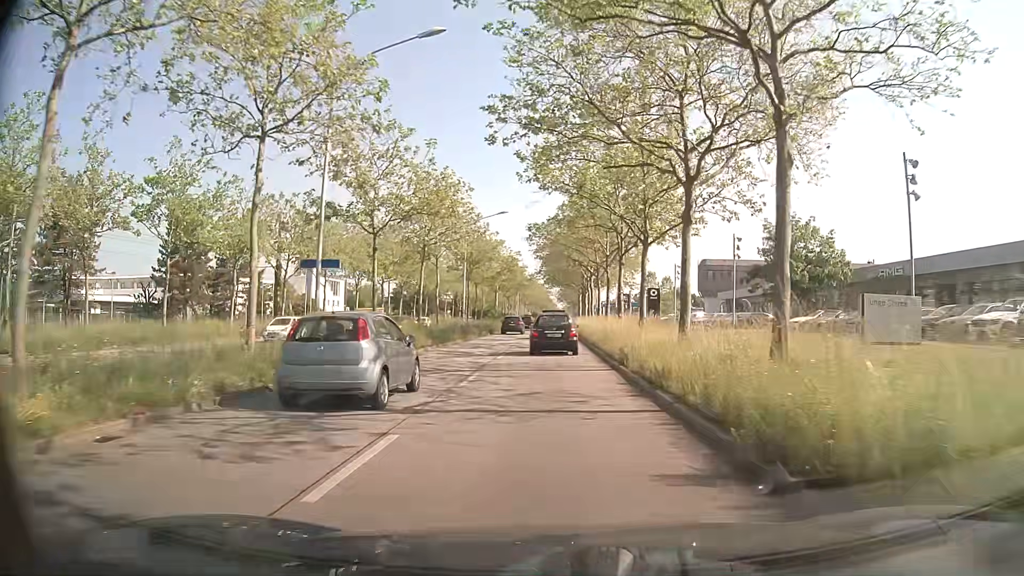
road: primary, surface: asphalt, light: Day
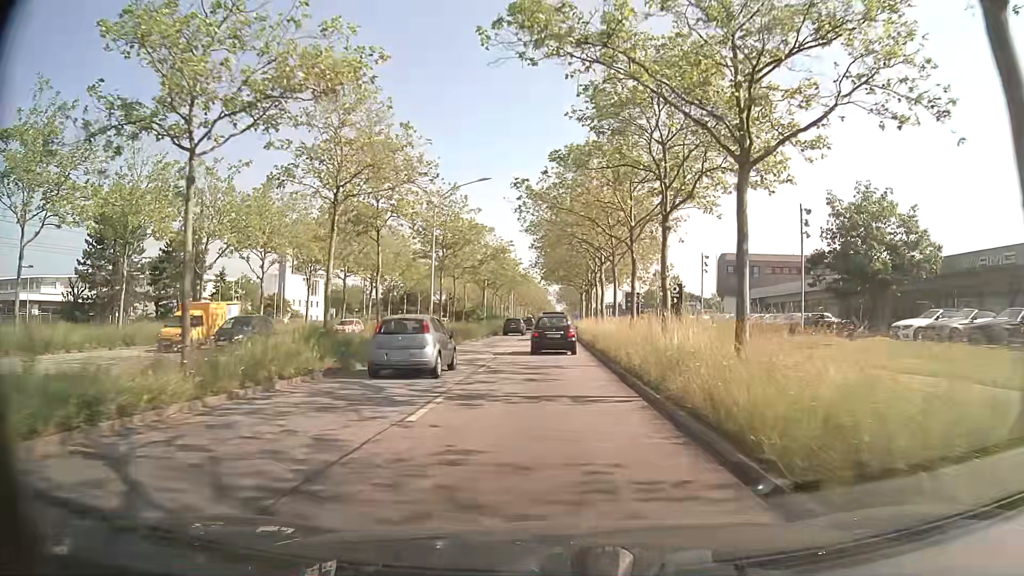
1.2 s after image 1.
(0.0, +13.9) m; 0°
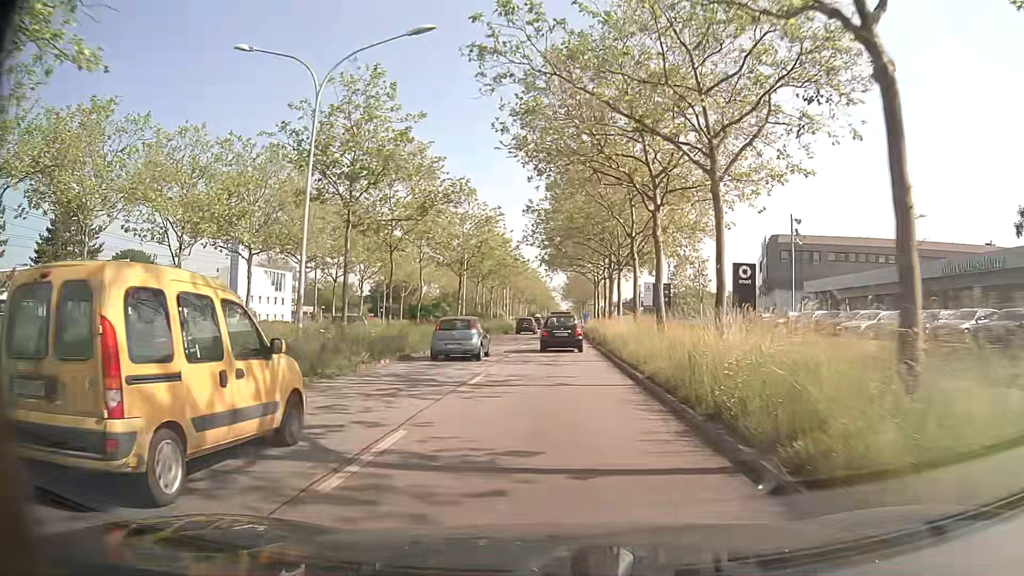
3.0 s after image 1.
(-0.1, +21.9) m; 0°
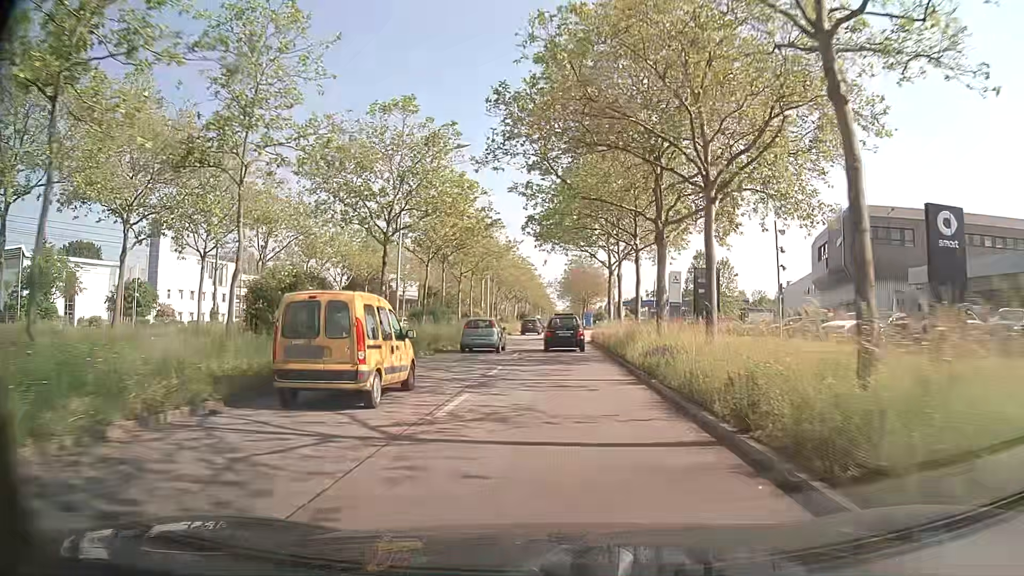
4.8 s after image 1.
(0.0, +22.8) m; 0°
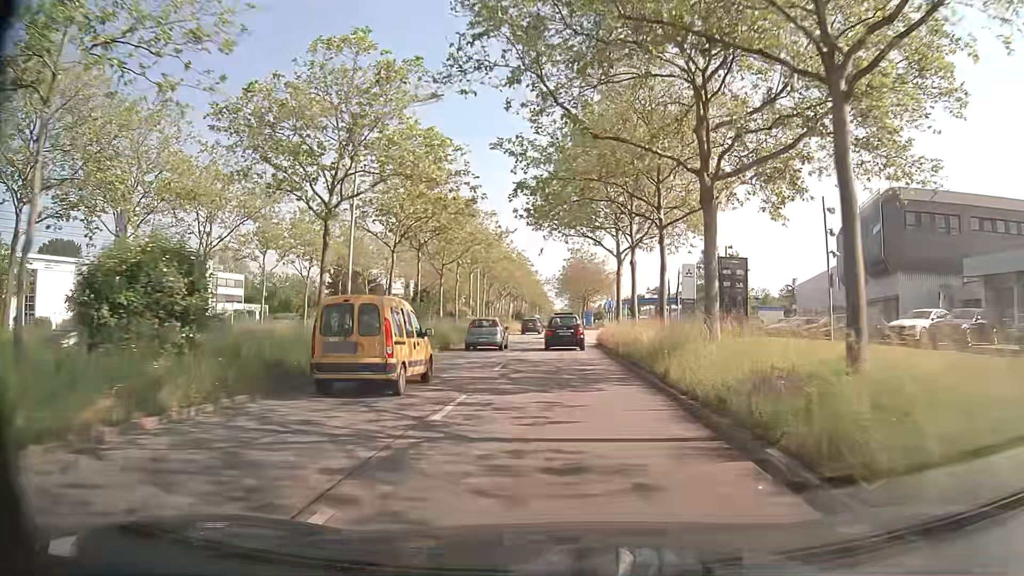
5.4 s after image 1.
(0.0, +7.7) m; 0°
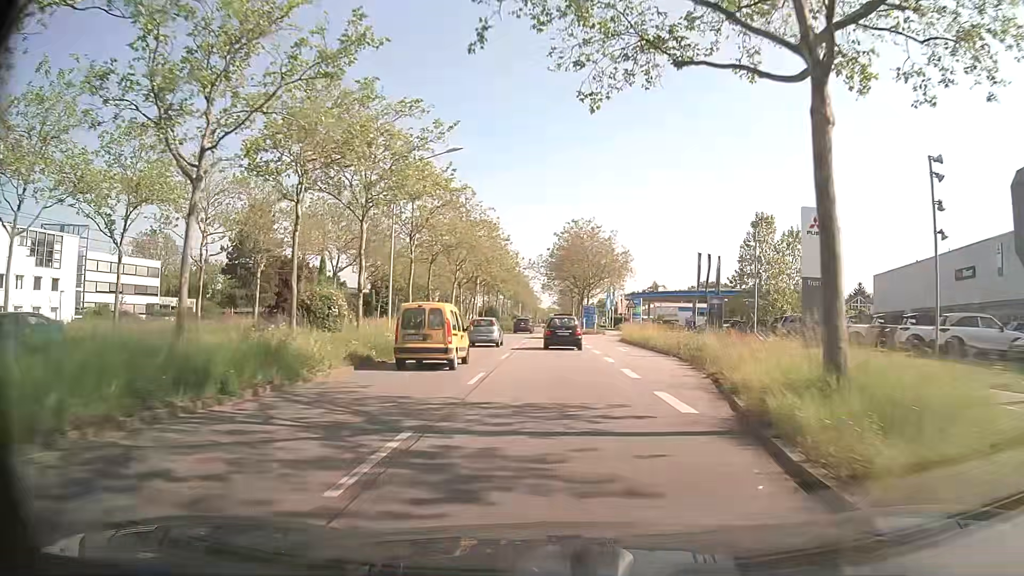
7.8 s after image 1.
(+0.3, +31.5) m; +1°
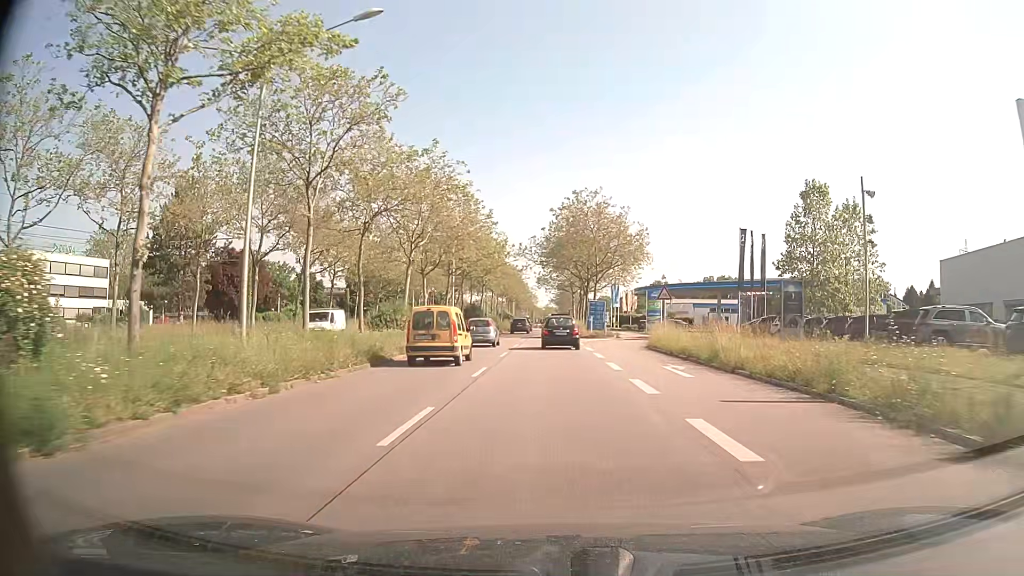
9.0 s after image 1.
(+0.1, +16.0) m; 0°
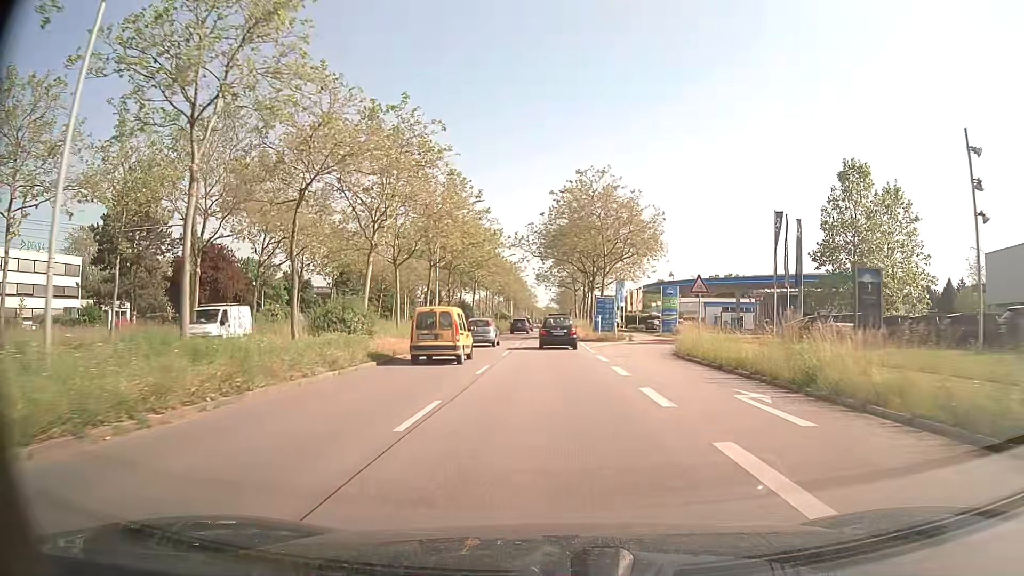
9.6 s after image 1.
(0.0, +8.1) m; 0°
(0, +10) (0, +20) (0, +30) (0, +40) (0, +50) (0, +60) (0, +70) (0, +80) (0, +90) (0, +100) m
